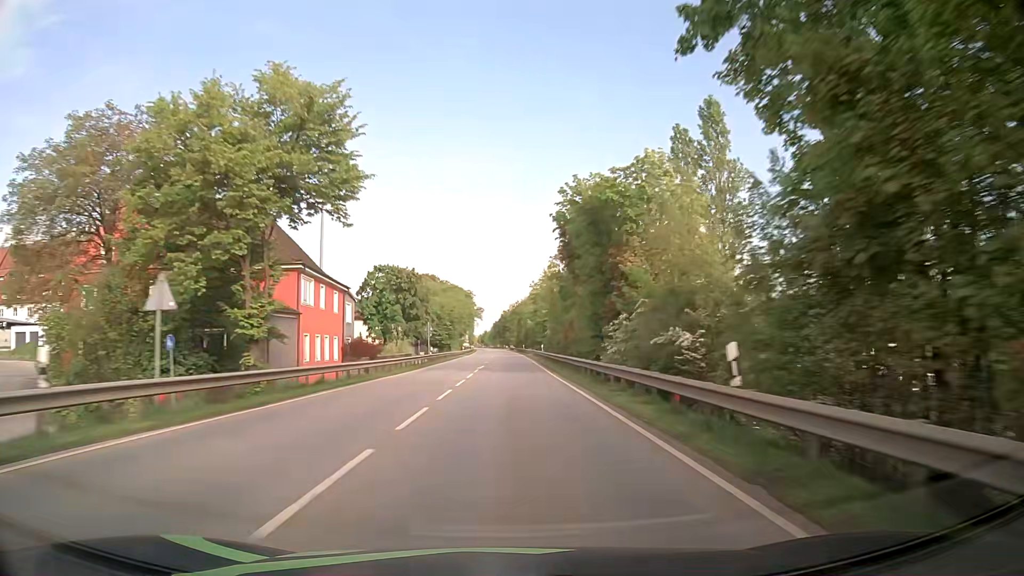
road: primary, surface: asphalt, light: Day
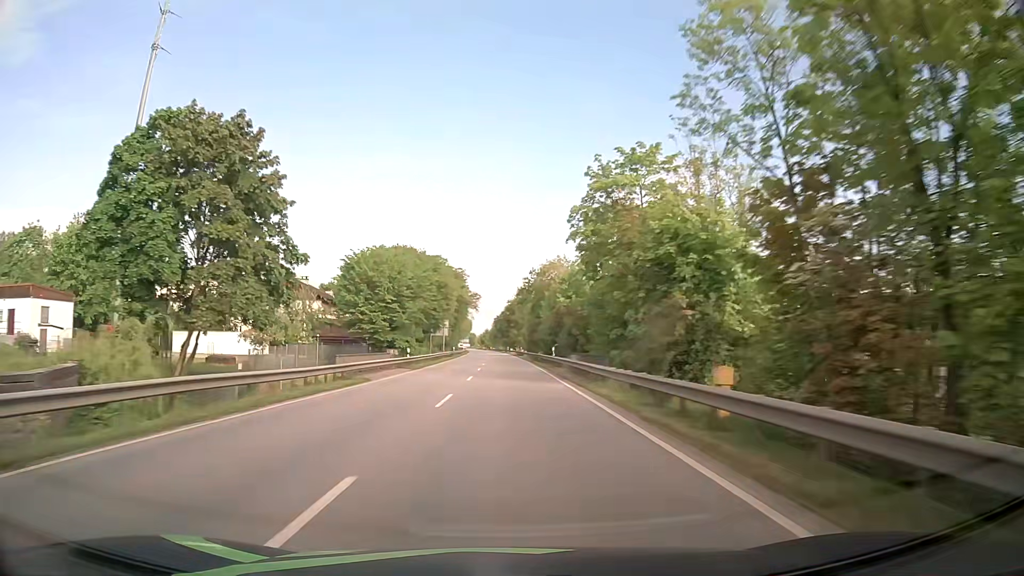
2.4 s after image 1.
(-0.1, +62.4) m; 0°
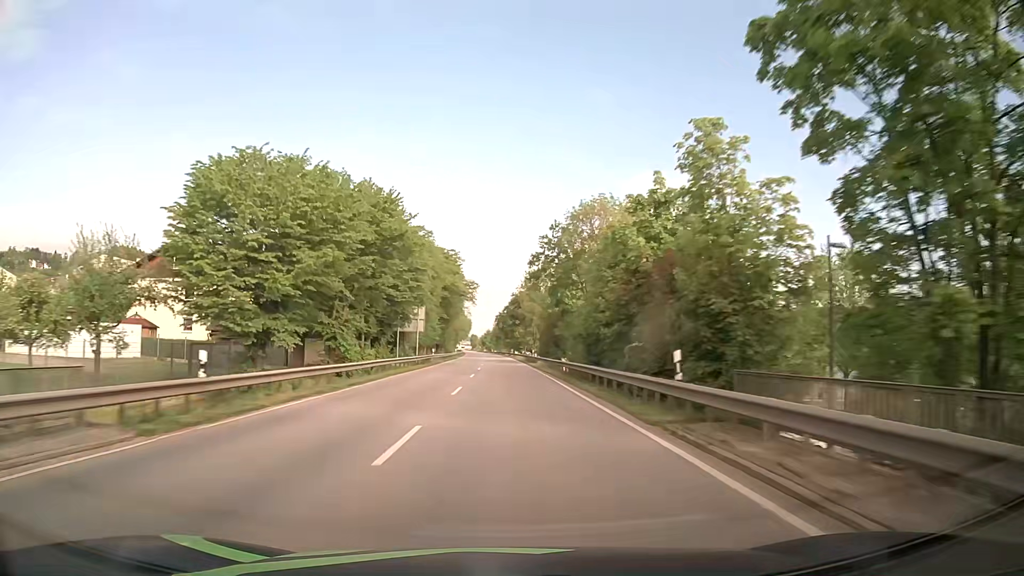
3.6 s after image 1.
(-0.1, +31.5) m; 0°
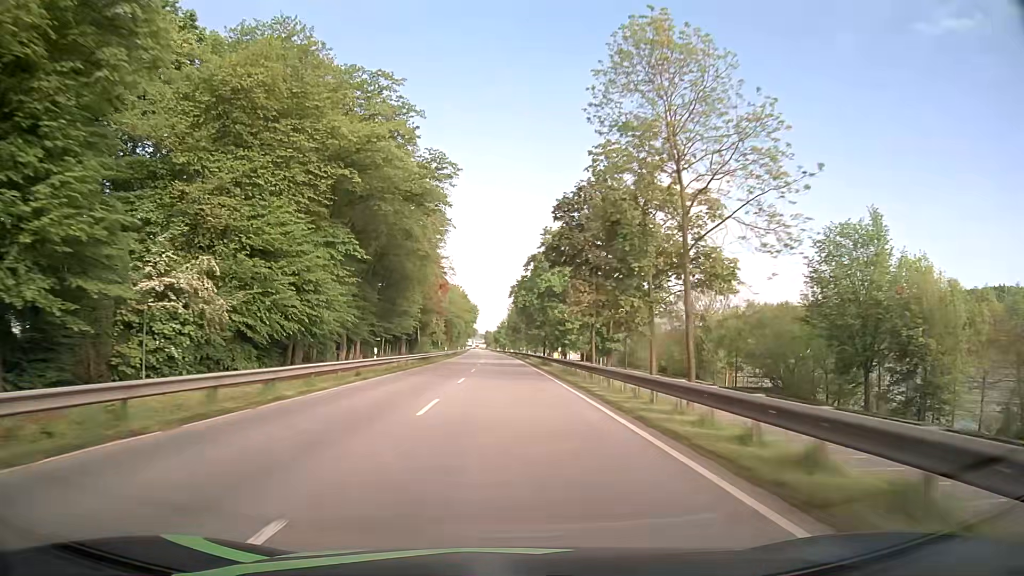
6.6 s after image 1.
(-1.3, +79.2) m; -2°
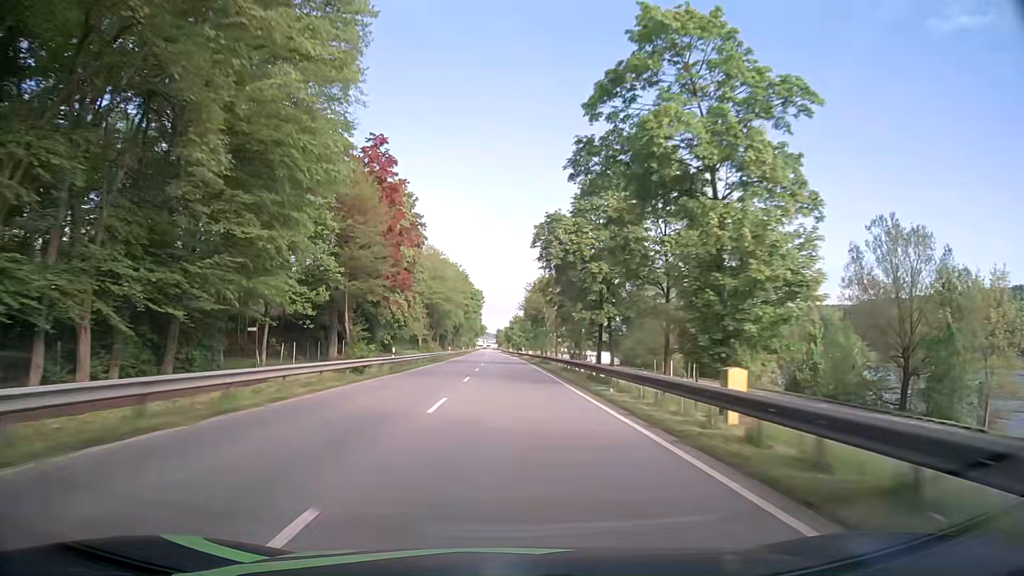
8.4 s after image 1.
(-0.6, +47.9) m; -1°
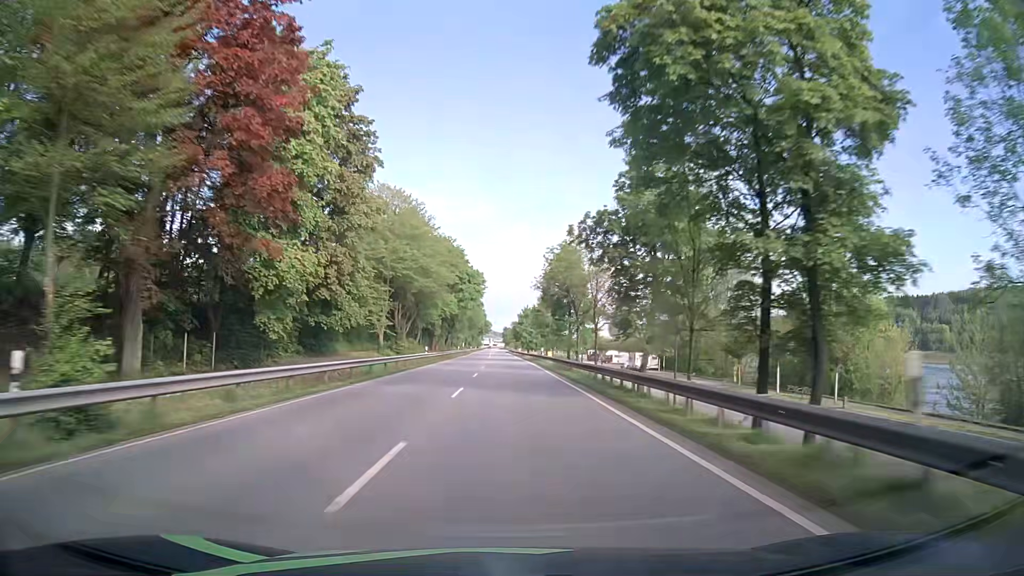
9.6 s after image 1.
(-0.3, +32.1) m; -1°
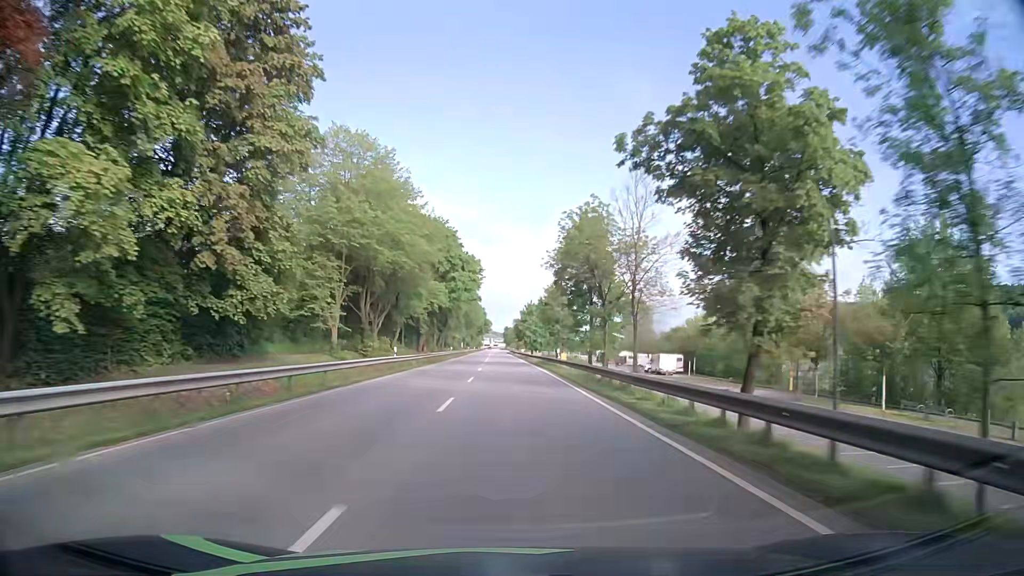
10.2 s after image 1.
(0.0, +16.1) m; 0°
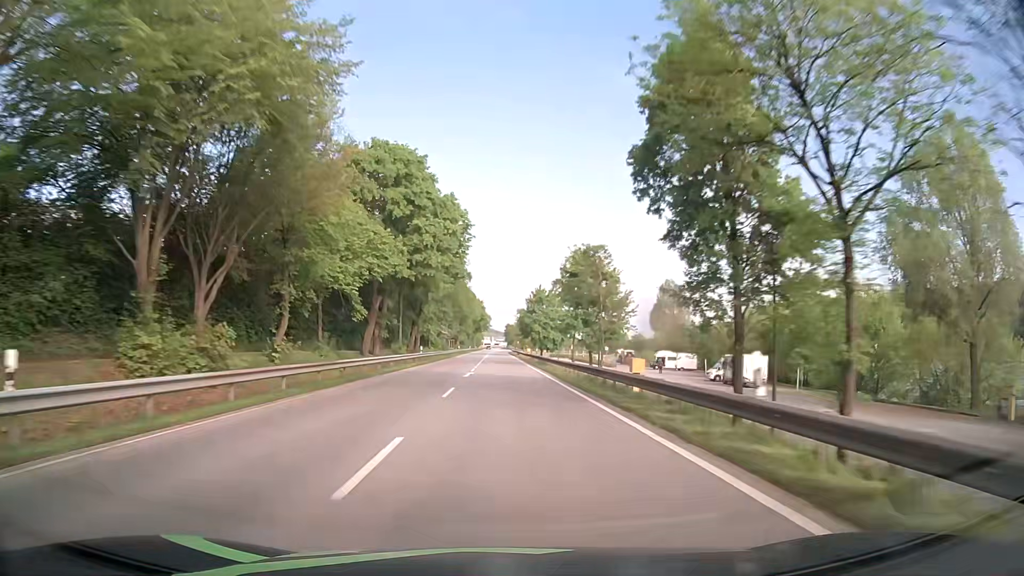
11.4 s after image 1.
(+0.1, +32.2) m; 0°
(0, +10) (0, +20) (0, +30) (0, +40) (0, +50) (0, +60) (0, +70) (0, +80) (0, +90) (0, +100) m
